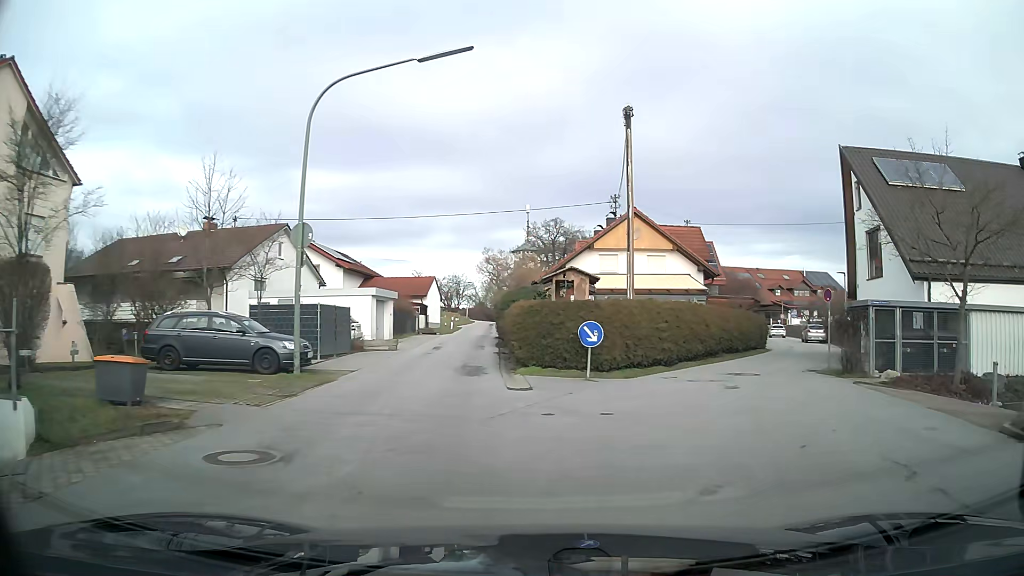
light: Day
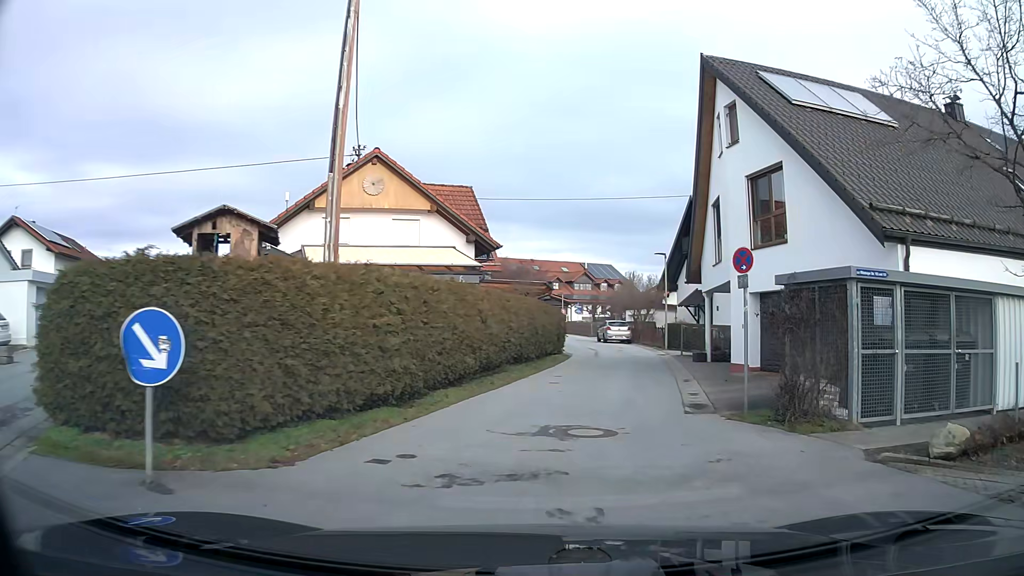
(+2.0, +10.8) m; +19°
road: unclassified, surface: asphalt
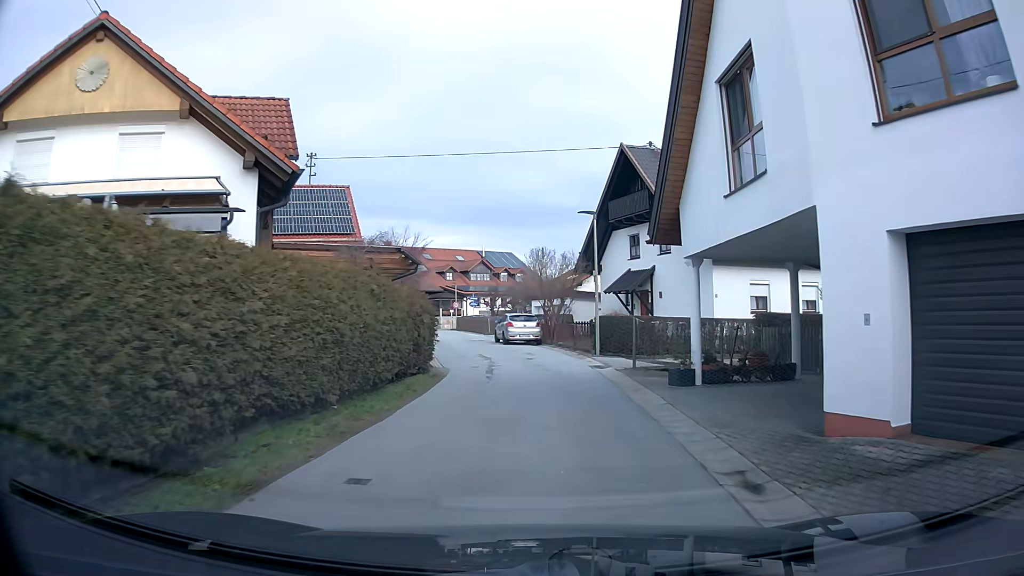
(+0.9, +11.6) m; +7°
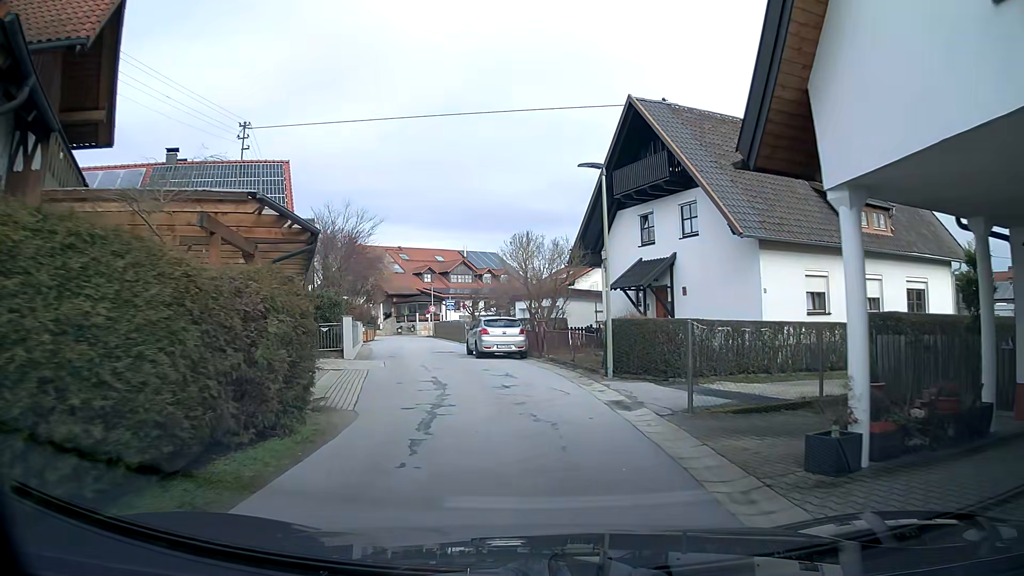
(0.0, +7.6) m; 0°
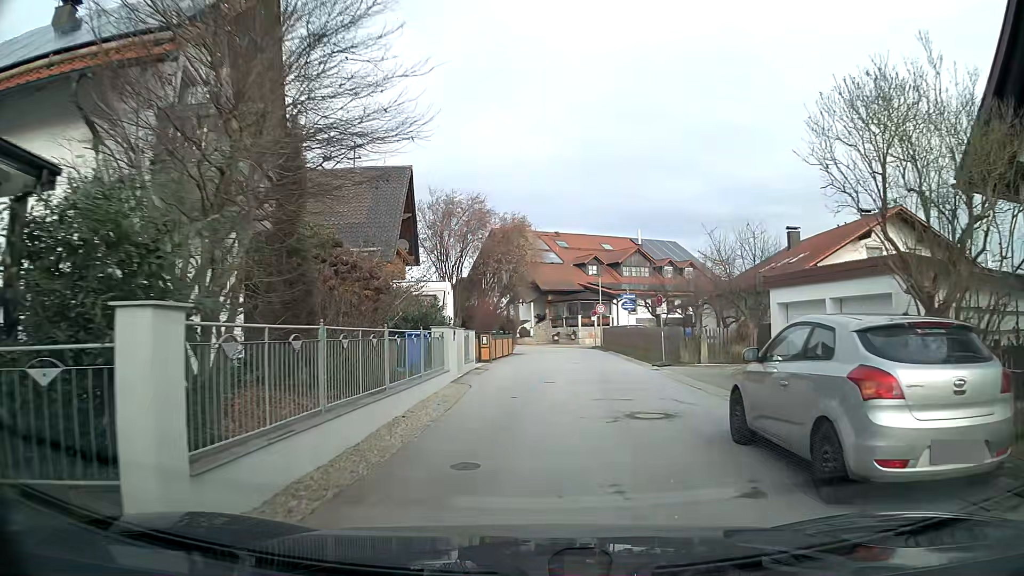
(-2.5, +18.0) m; -13°
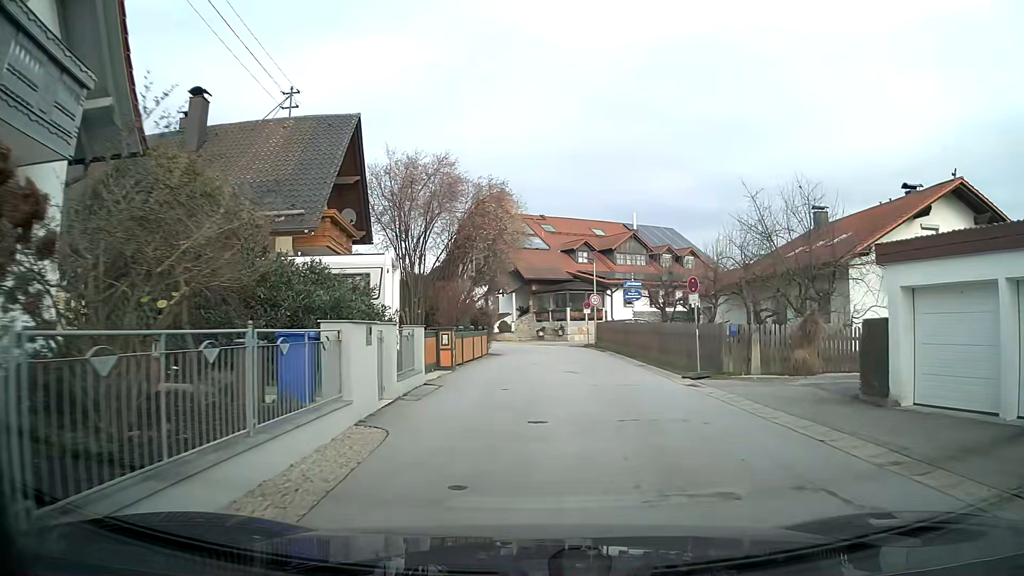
(+0.1, +7.2) m; +2°
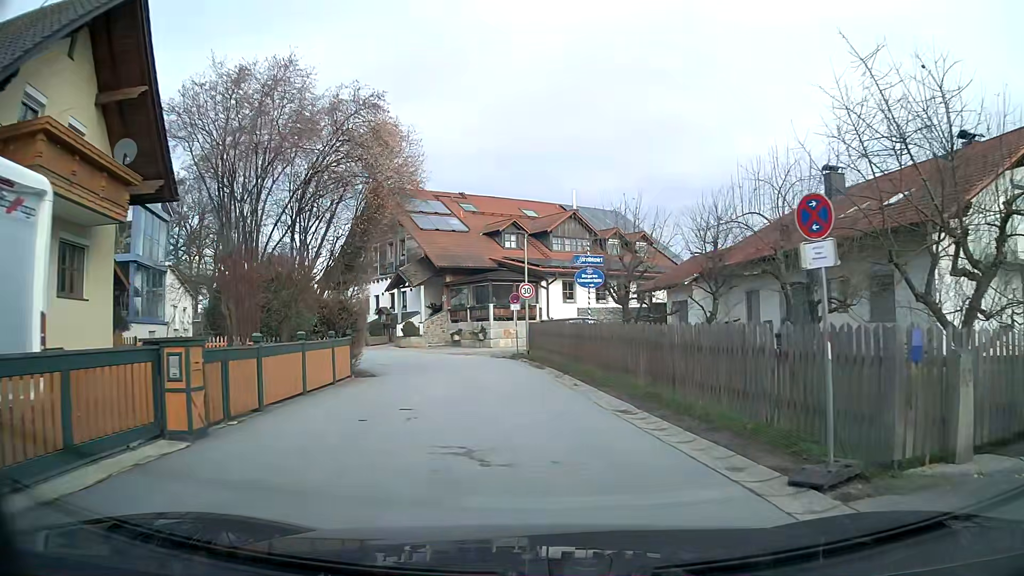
(+0.6, +11.2) m; +4°
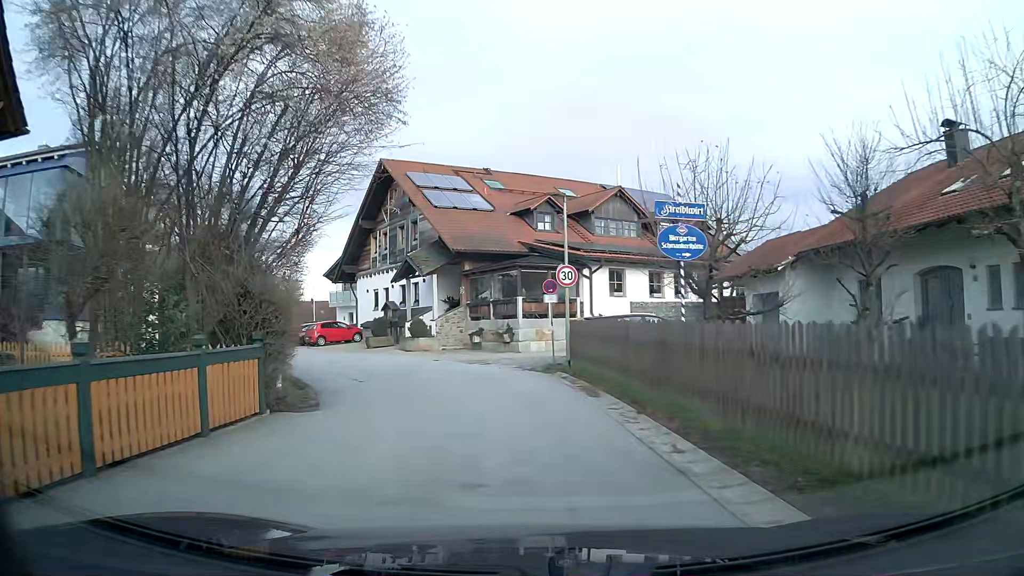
(-0.2, +7.8) m; -3°
(-1, +10) (-3, +20) (-8, +28) (-14, +36) (-20, +45) (-22, +54) (-20, +64) (-15, +72) (-7, +79) (0, +86) m
